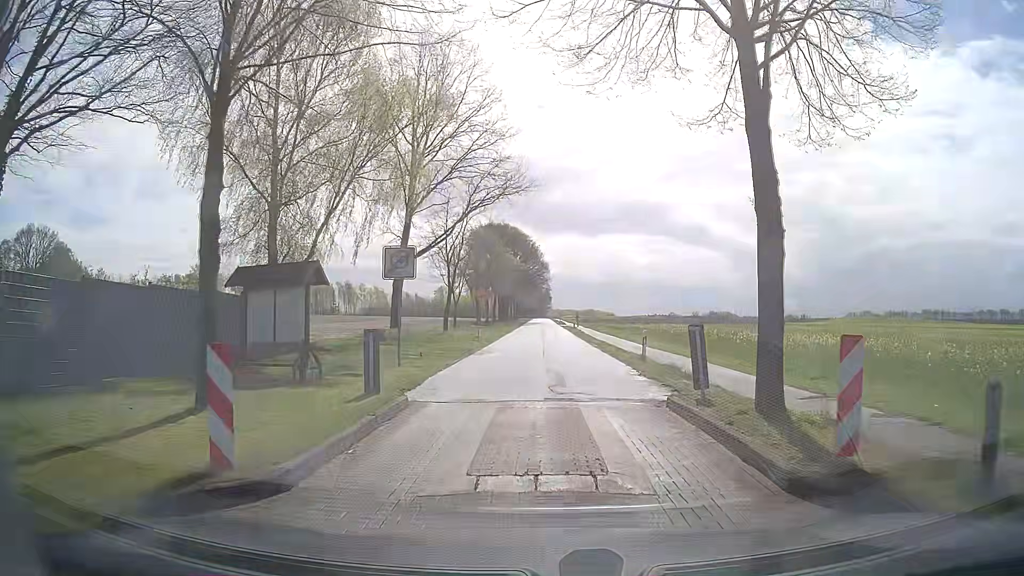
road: unclassified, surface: asphalt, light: Day
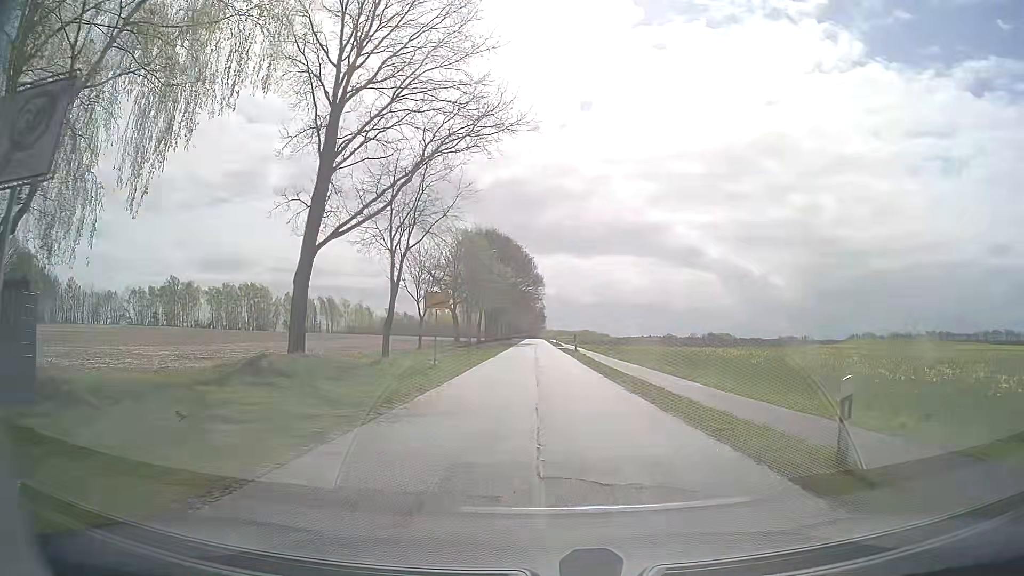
(-0.2, +14.6) m; 0°
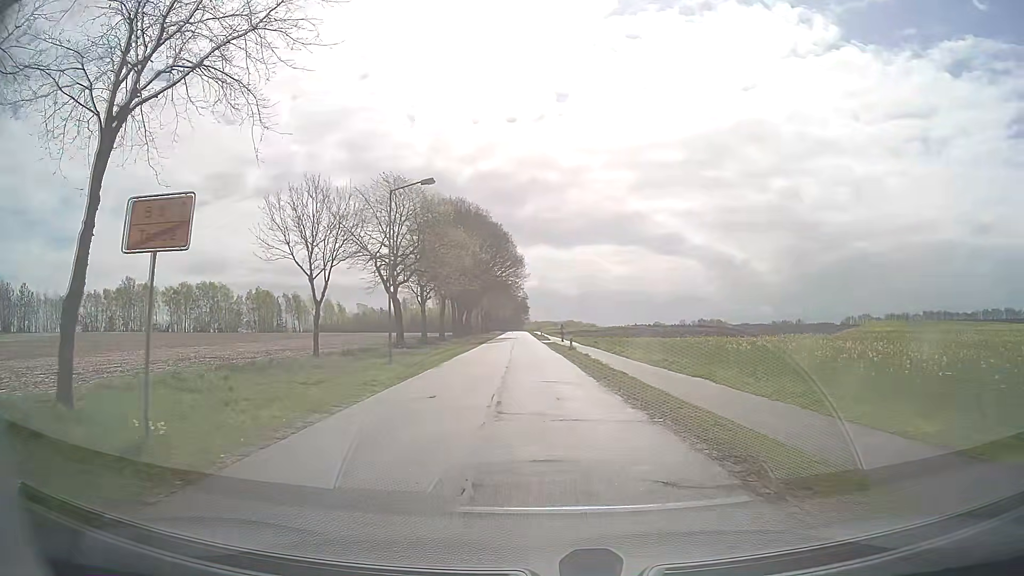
(+0.2, +18.4) m; +1°
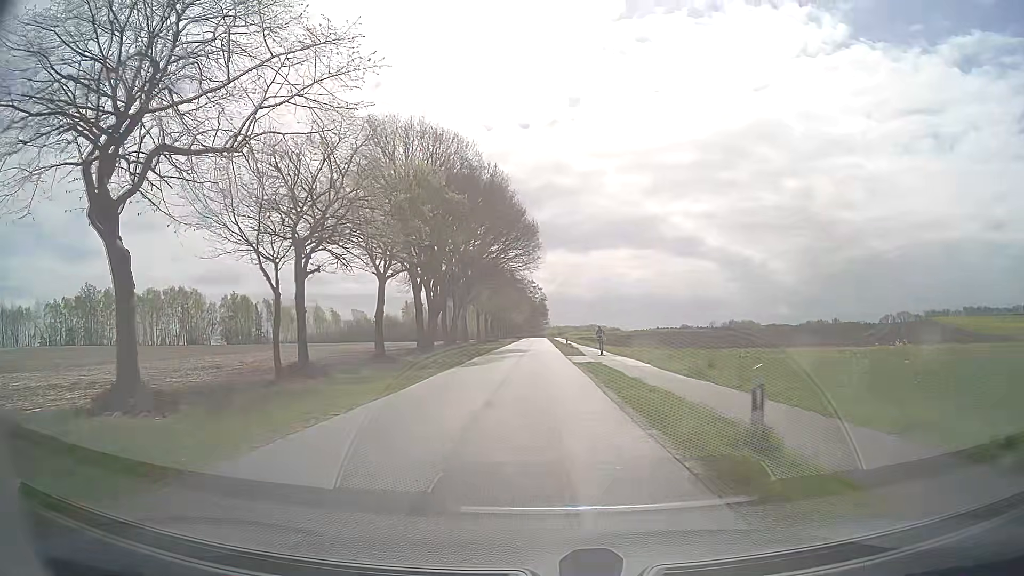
(-0.5, +30.9) m; -2°
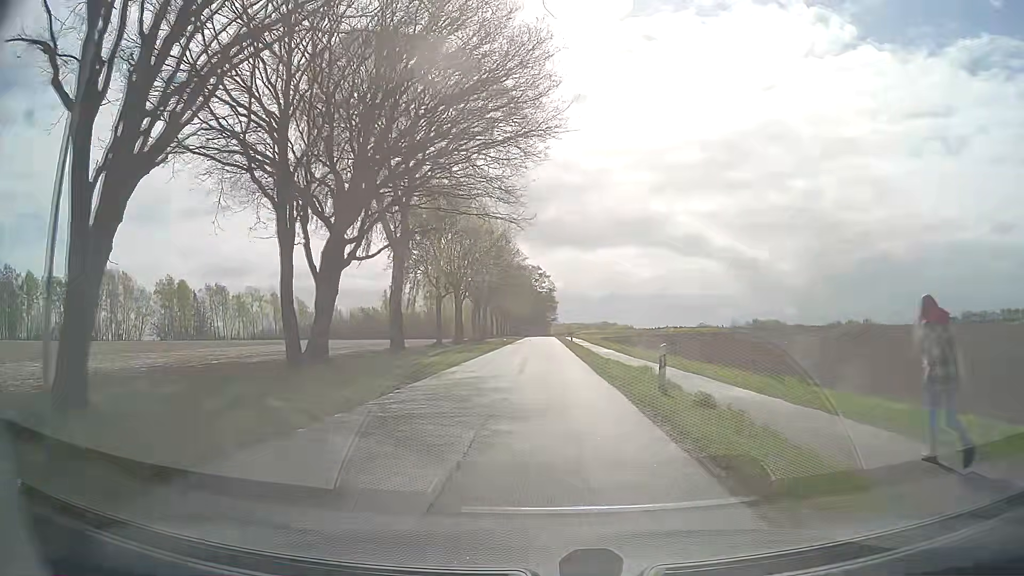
(-0.2, +38.6) m; 0°
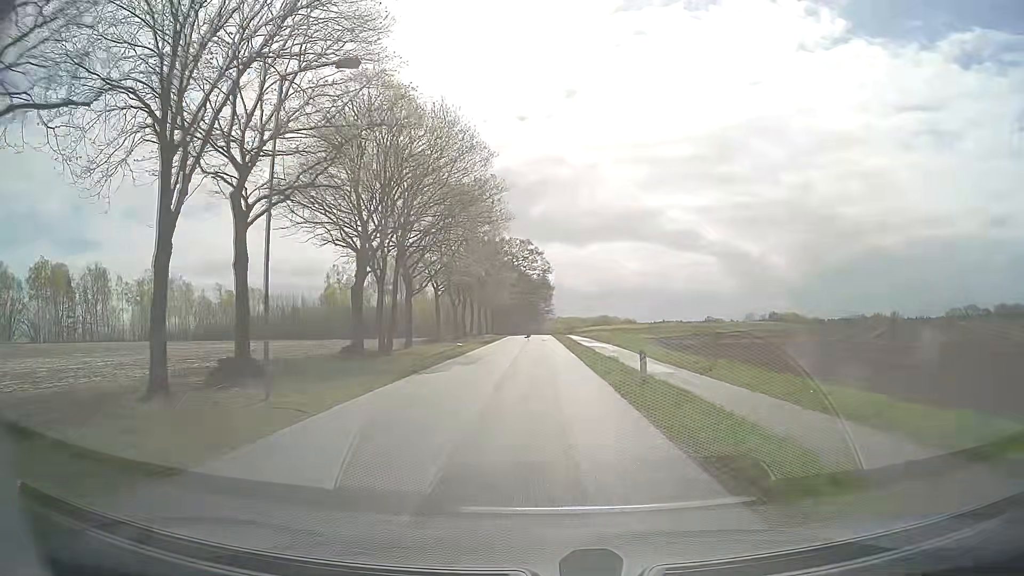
(+0.3, +43.6) m; +1°
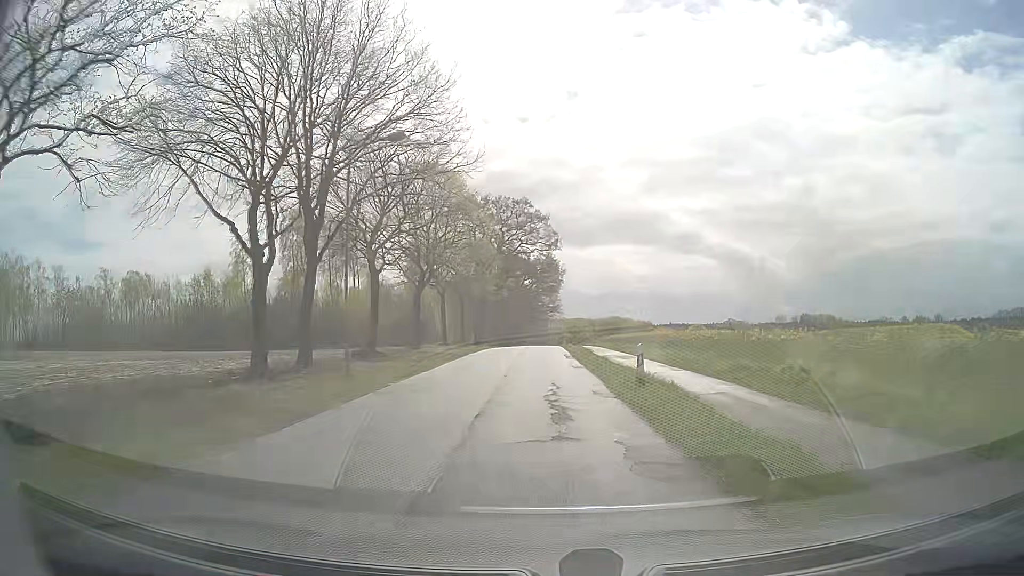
(-0.2, +44.1) m; 0°
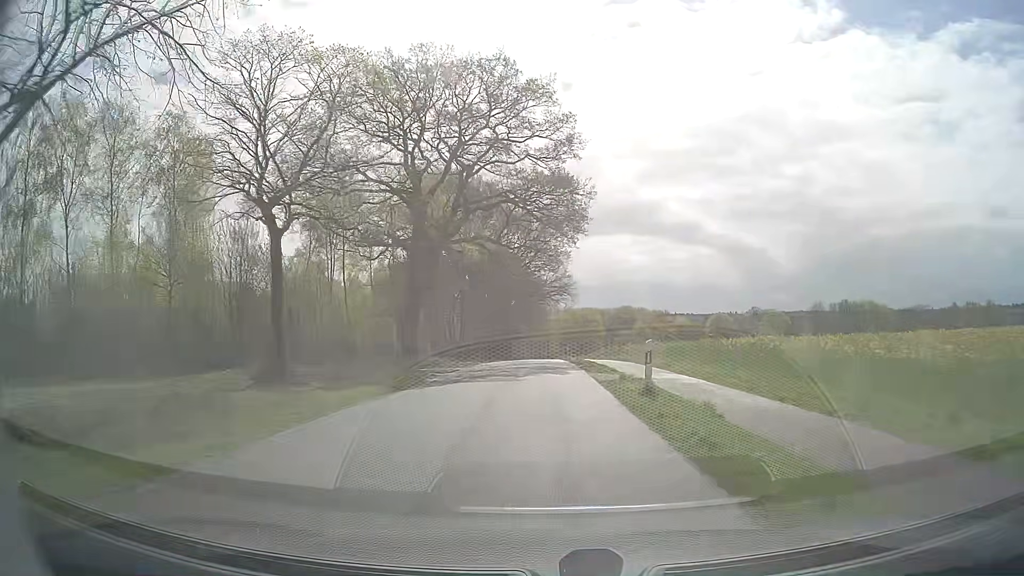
(+0.1, +45.3) m; 0°
(0, +10) (0, +20) (0, +30) (0, +40) (0, +50) (0, +60) (0, +70) (0, +80) (0, +90) (+1, +100) m
